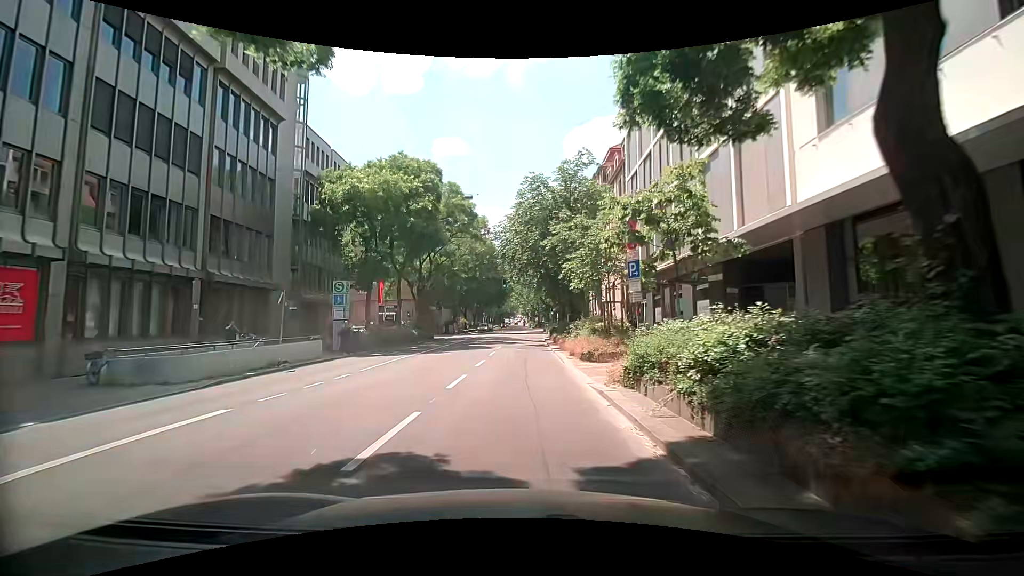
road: secondary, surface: asphalt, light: Day
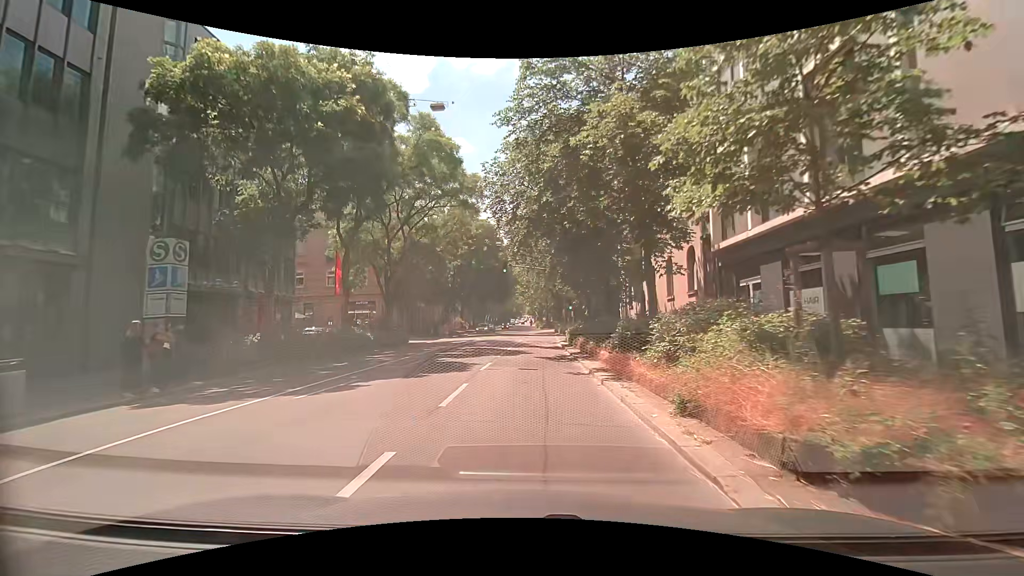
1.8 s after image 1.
(0.0, +14.3) m; 0°
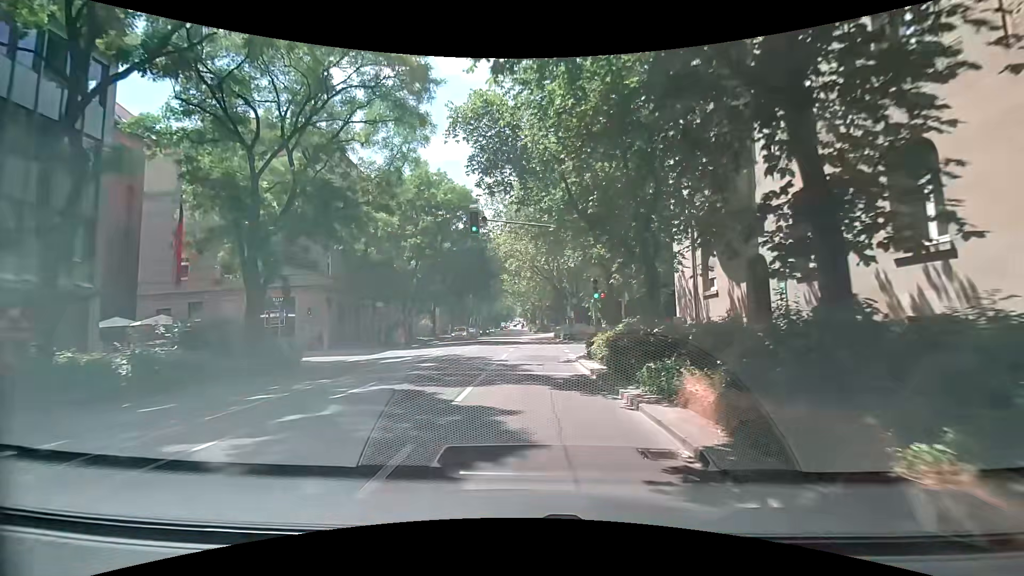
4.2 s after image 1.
(+0.3, +17.6) m; 0°
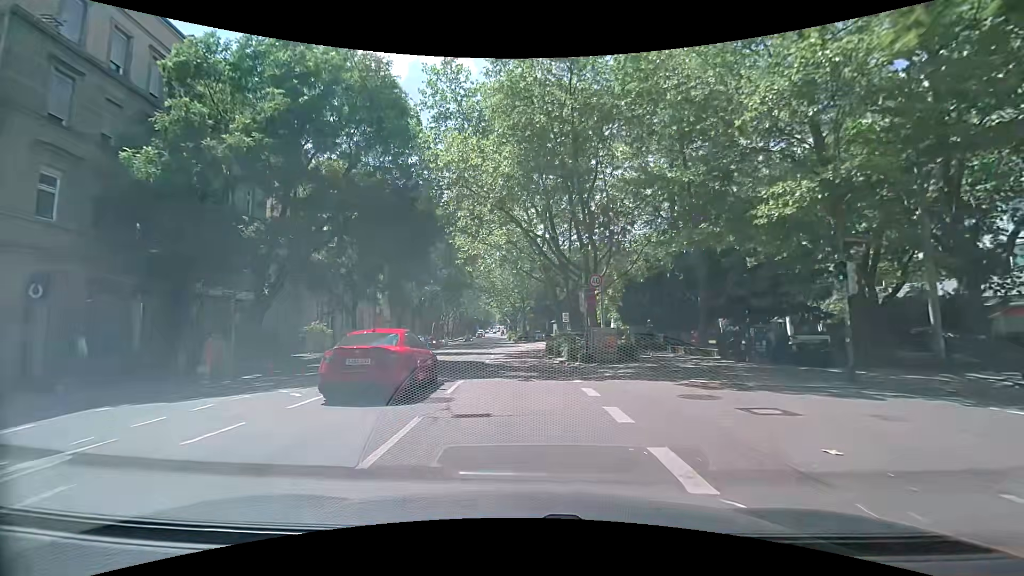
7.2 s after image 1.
(+0.3, +22.6) m; +2°
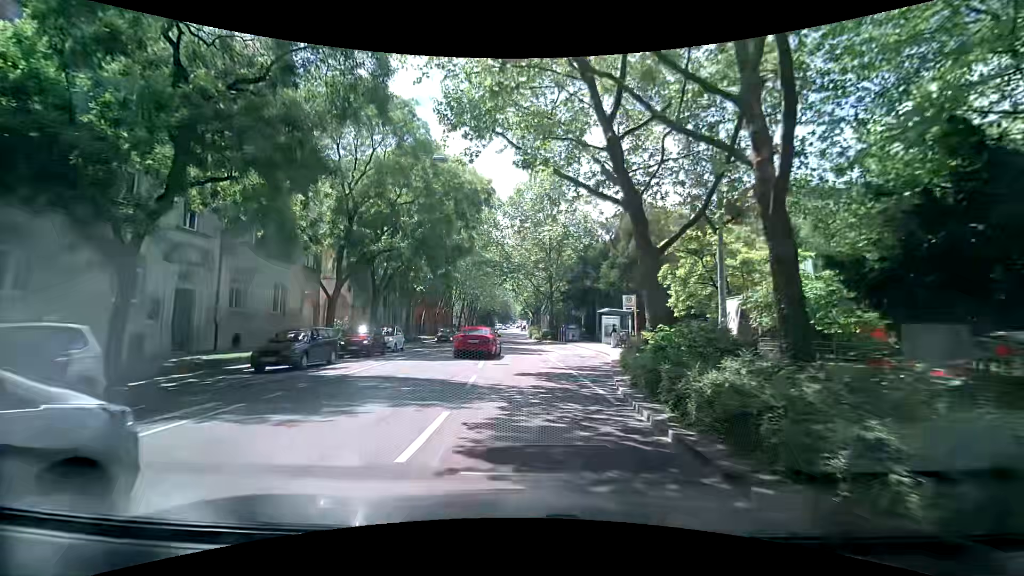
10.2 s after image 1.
(-0.5, +24.5) m; -3°
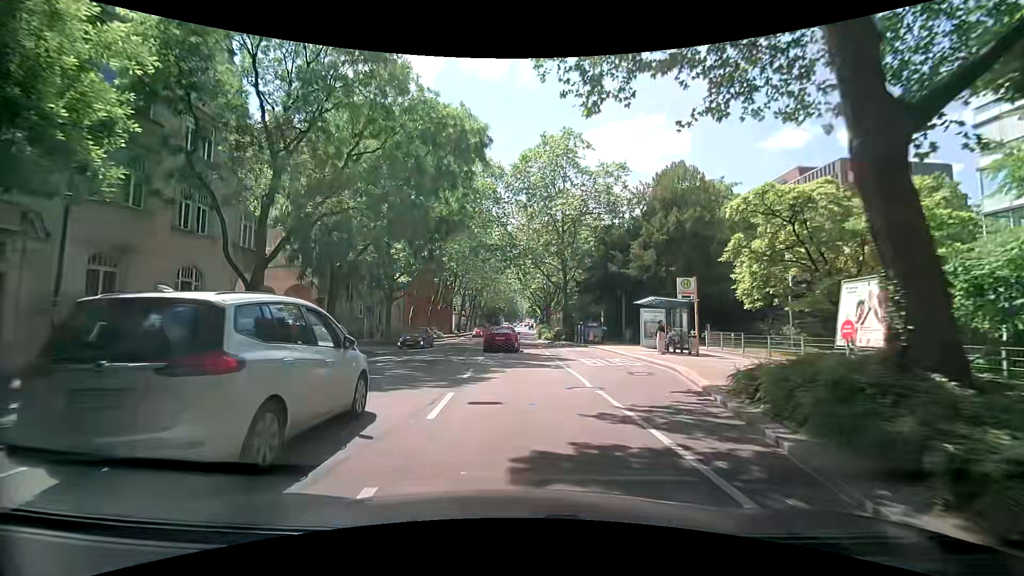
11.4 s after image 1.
(0.0, +10.0) m; 0°
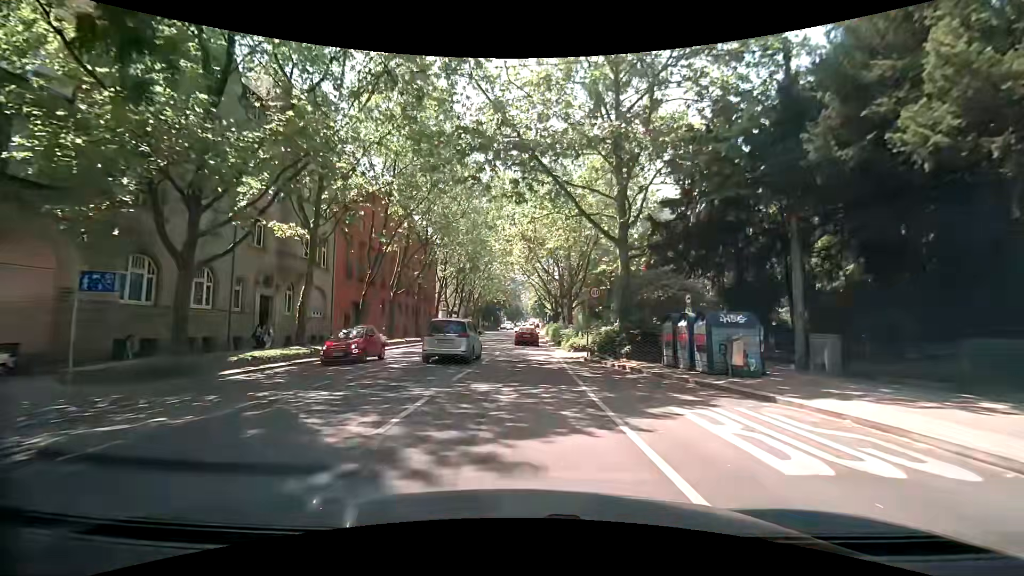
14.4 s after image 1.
(-0.1, +25.6) m; 0°
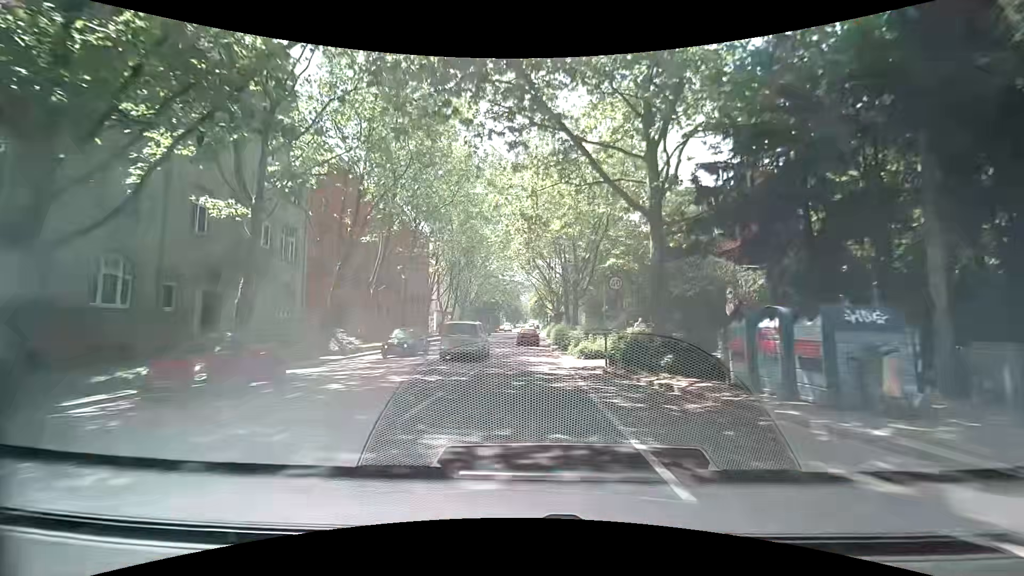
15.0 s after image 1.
(-0.1, +5.3) m; -1°
(0, +10) (0, +20) (0, +30) (+1, +40) (+1, +50) (+1, +60) (+1, +70) (+1, +80) (+1, +90) (+2, +100) m
